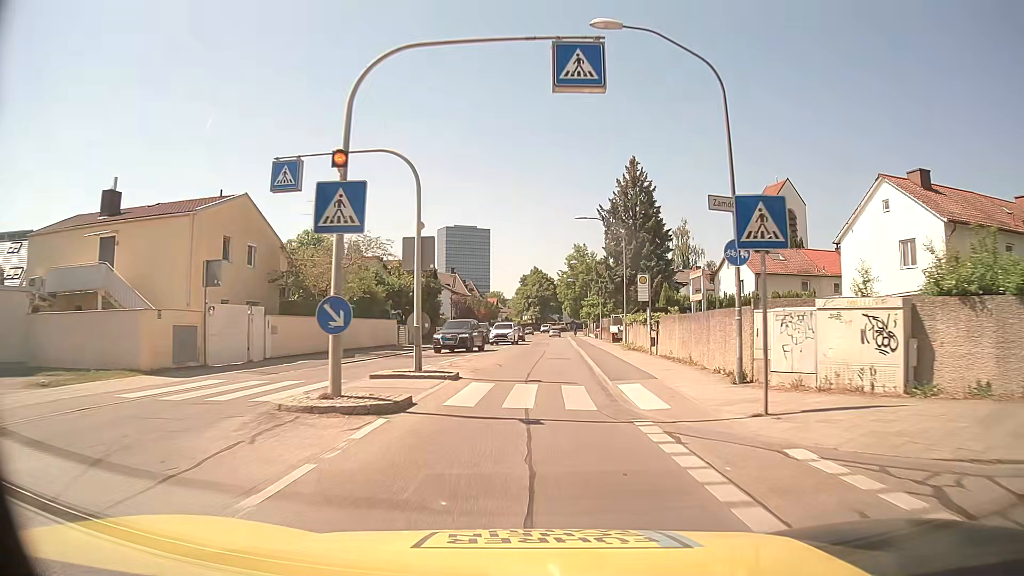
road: secondary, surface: asphalt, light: Day
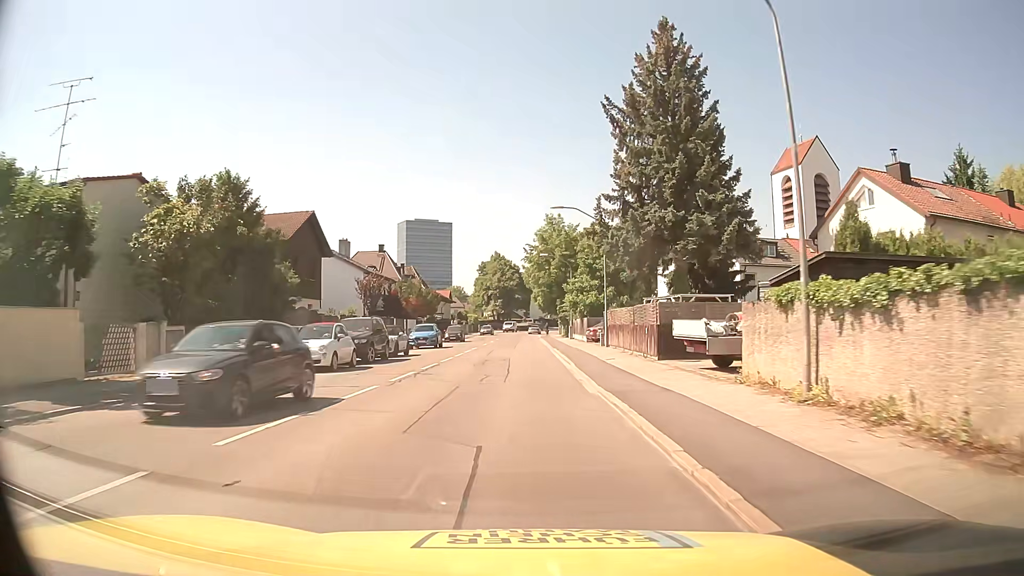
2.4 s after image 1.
(+0.9, +31.4) m; +3°
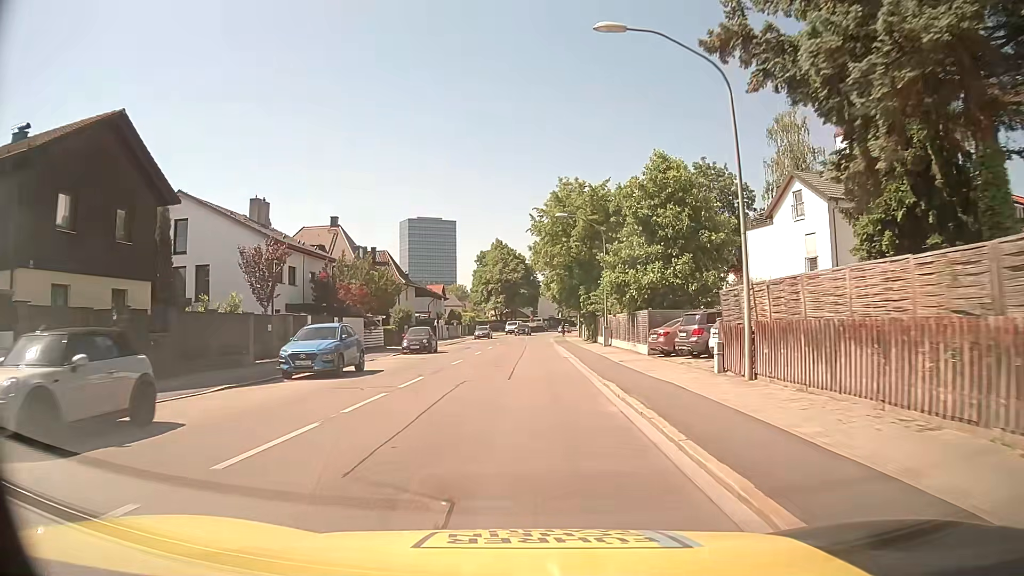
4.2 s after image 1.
(-0.1, +23.6) m; -1°
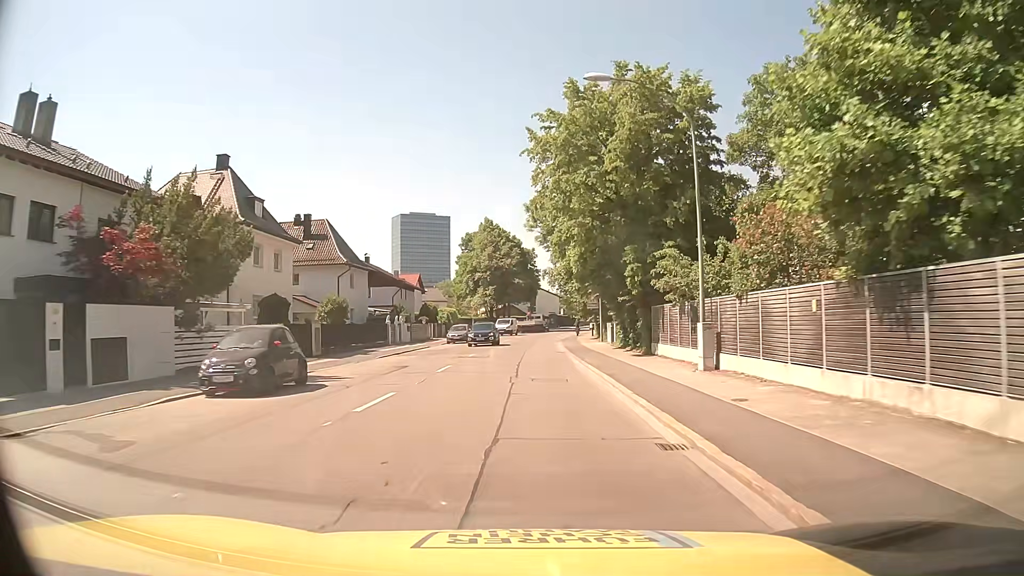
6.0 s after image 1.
(+0.2, +23.6) m; +1°
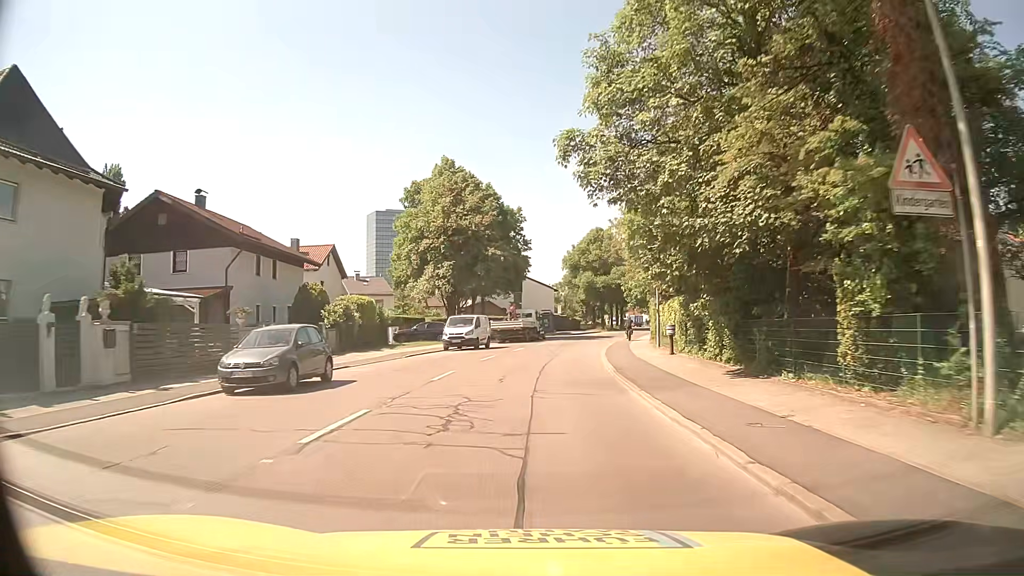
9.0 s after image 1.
(+0.1, +39.6) m; +2°
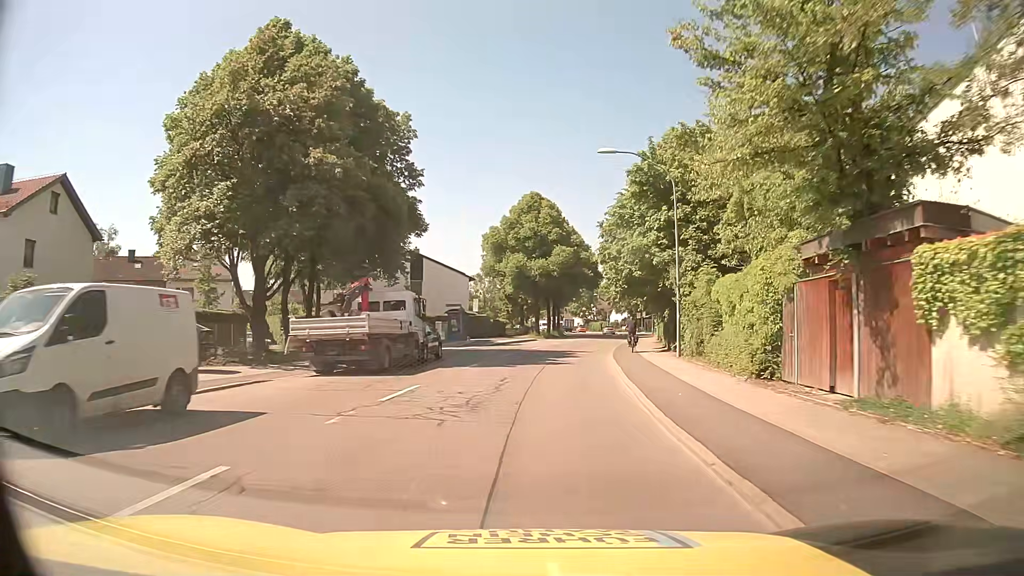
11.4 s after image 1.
(+1.4, +31.4) m; +6°
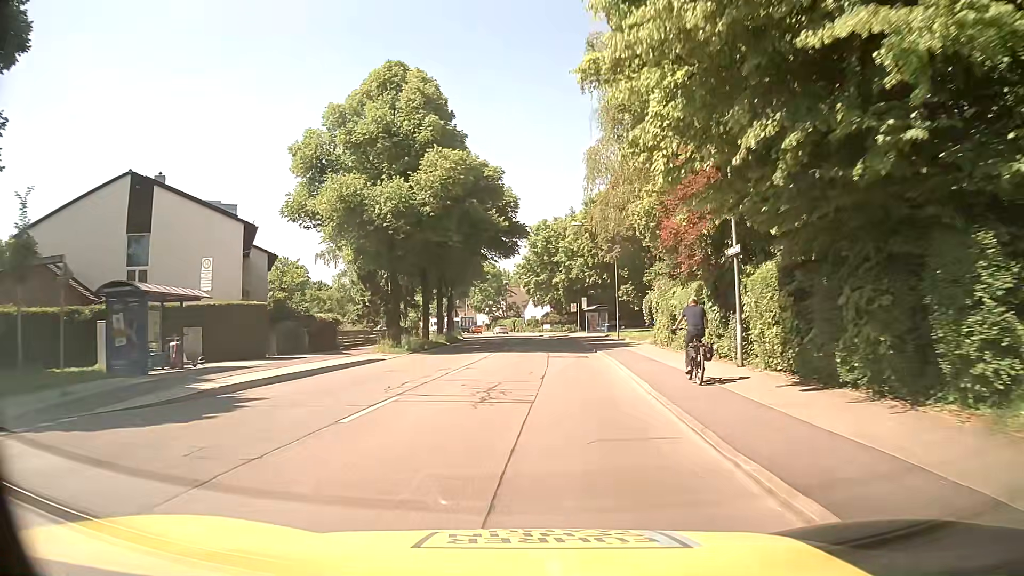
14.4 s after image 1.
(+3.2, +38.4) m; +9°
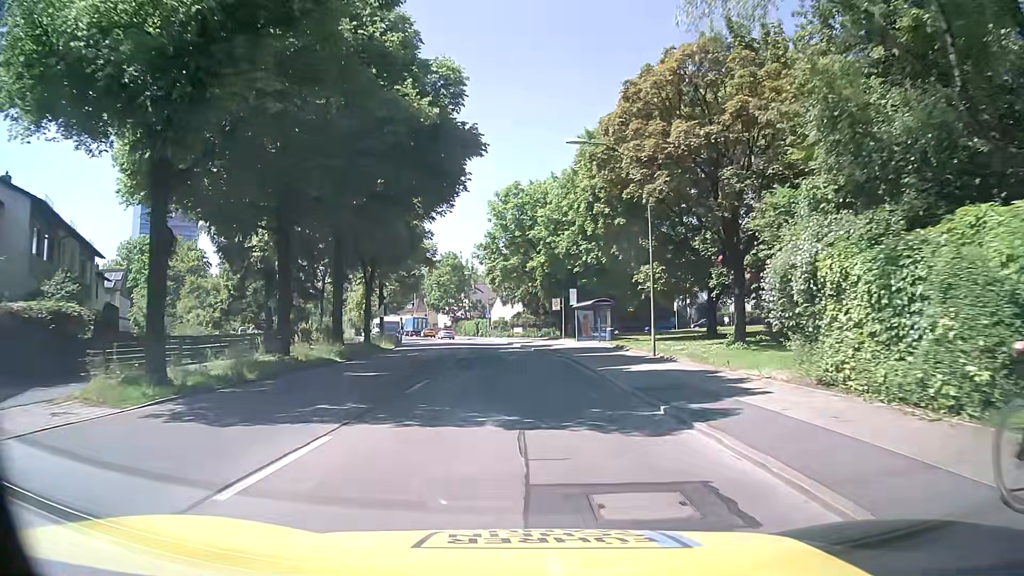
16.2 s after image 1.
(+0.4, +22.0) m; +2°
